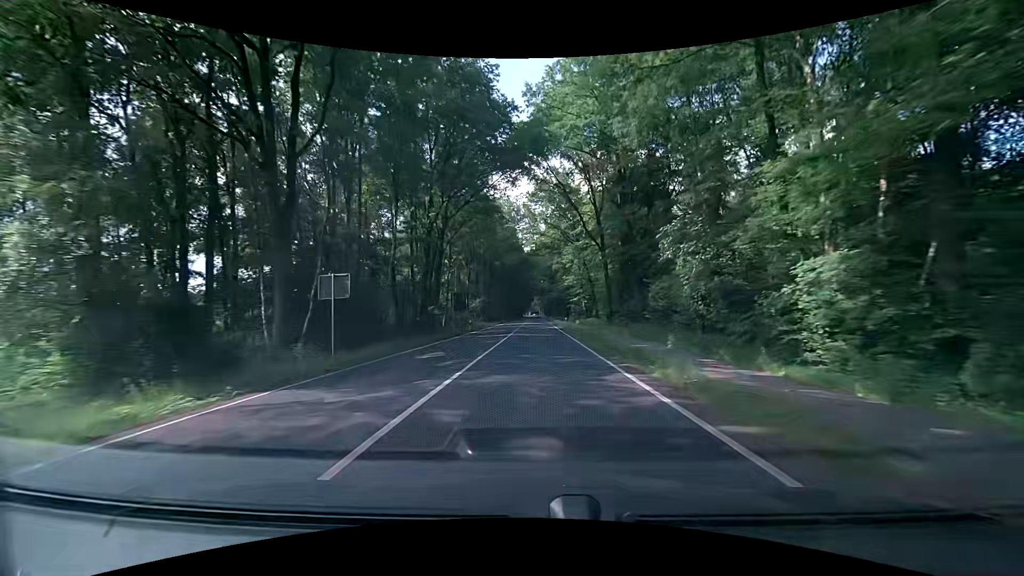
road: primary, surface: asphalt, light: Day
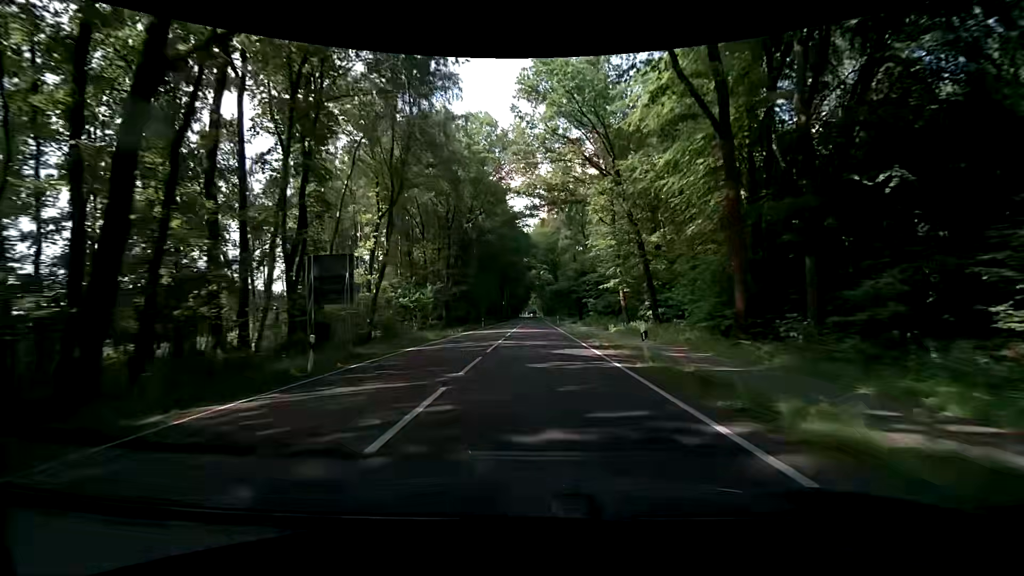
(+0.4, +36.0) m; 0°
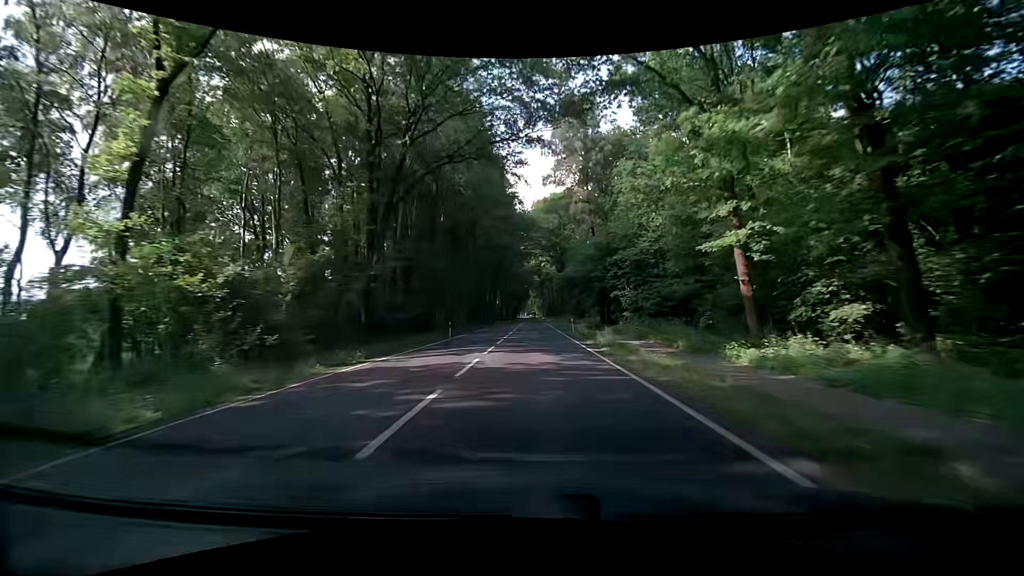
(-0.1, +25.2) m; 0°
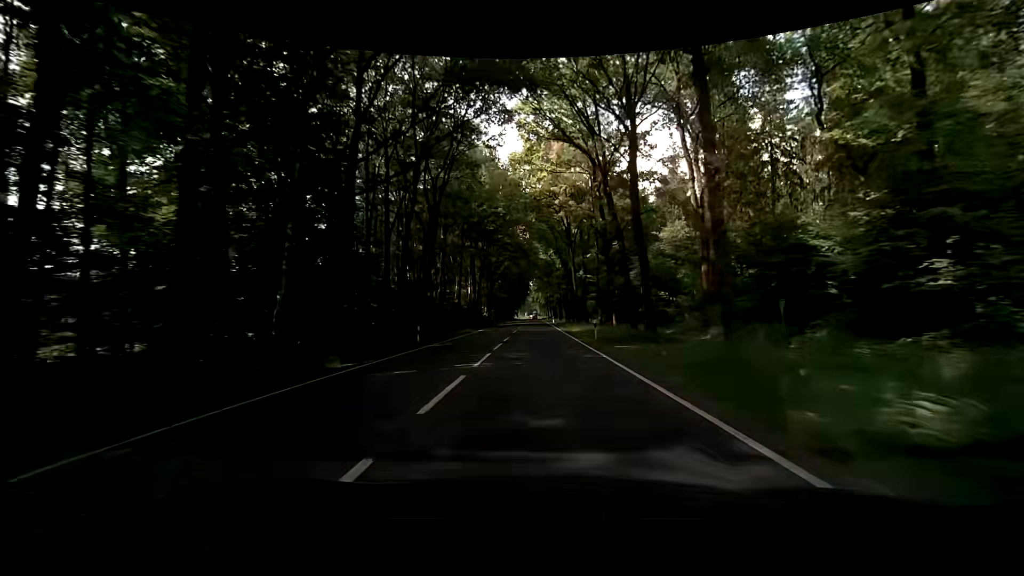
(+0.5, +66.9) m; 0°
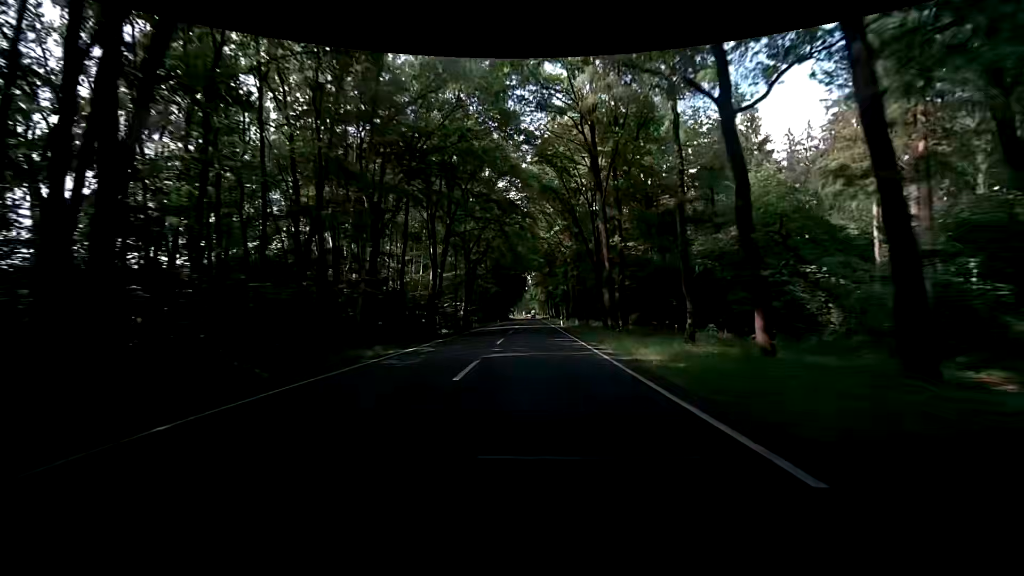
(0.0, +27.9) m; 0°
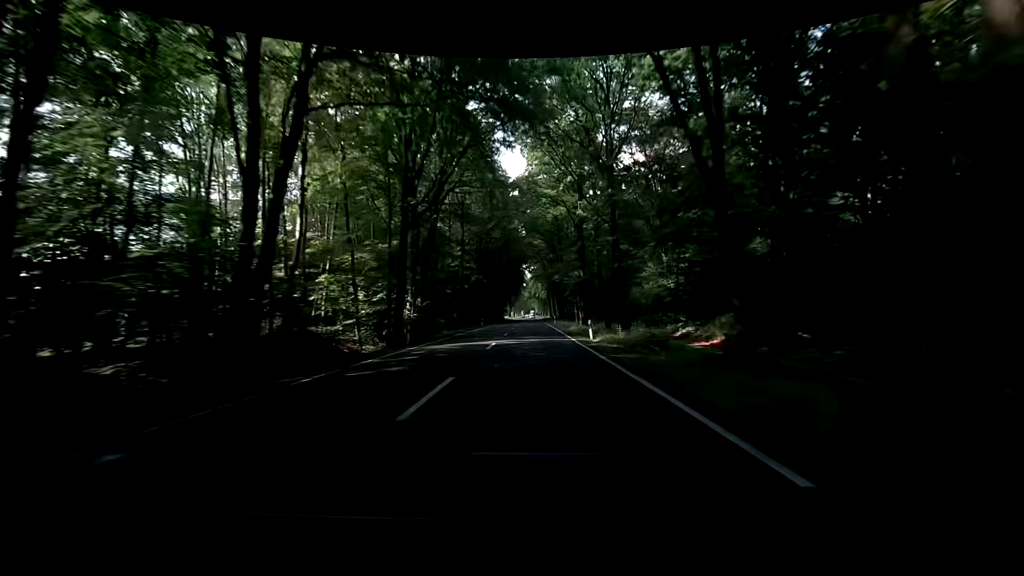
(+0.1, +28.4) m; 0°
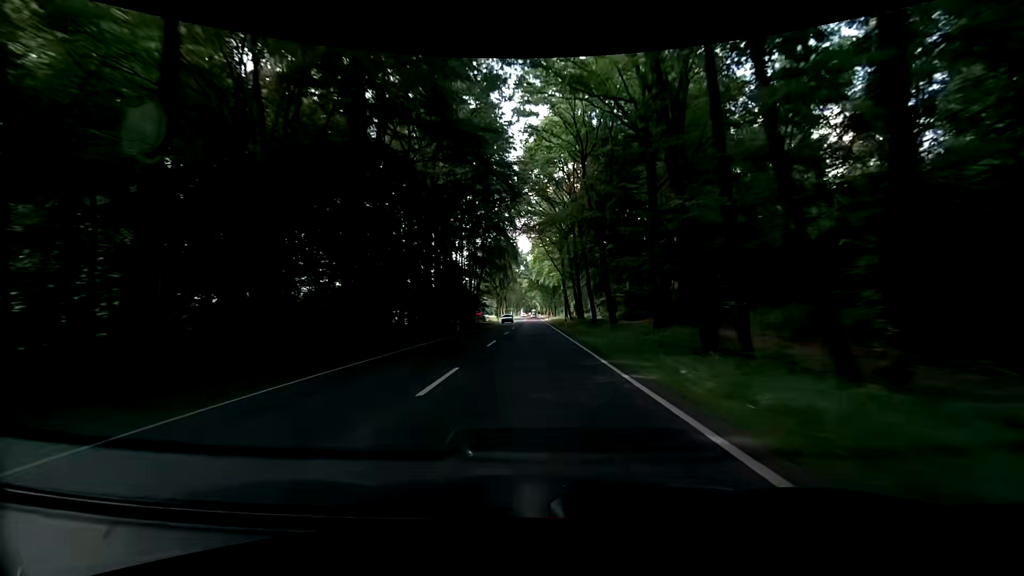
(-0.1, +72.0) m; 0°
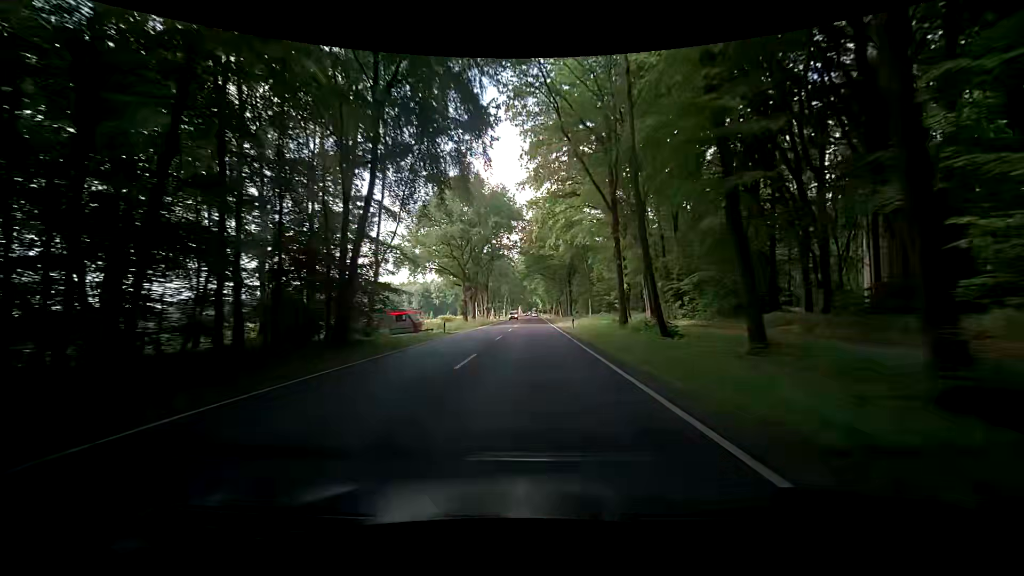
(-0.7, +57.8) m; -1°
(0, +10) (0, +20) (0, +30) (0, +40) (0, +50) (0, +60) (0, +70) (0, +80) (0, +90) (0, +100) m
